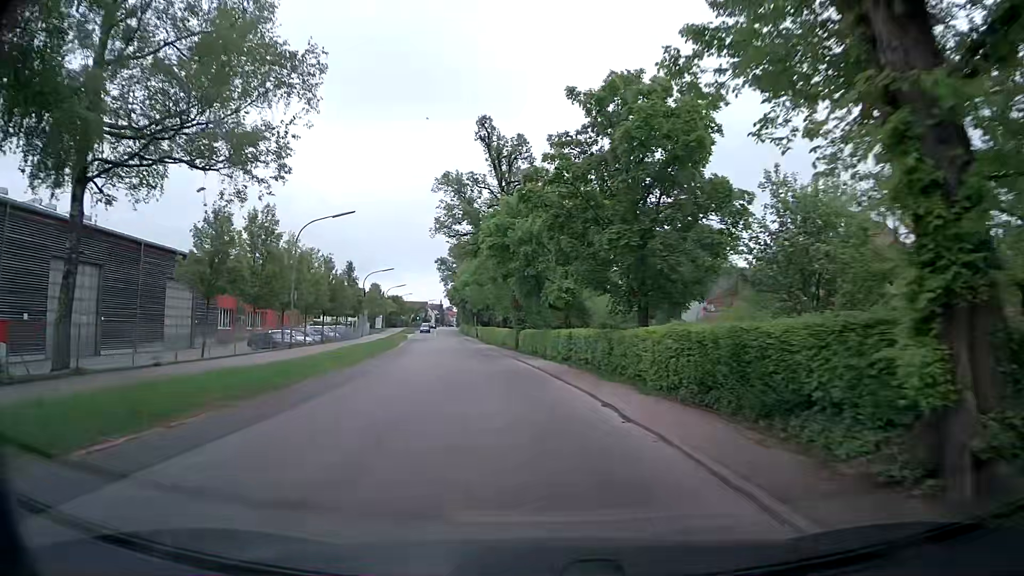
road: secondary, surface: asphalt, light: Day
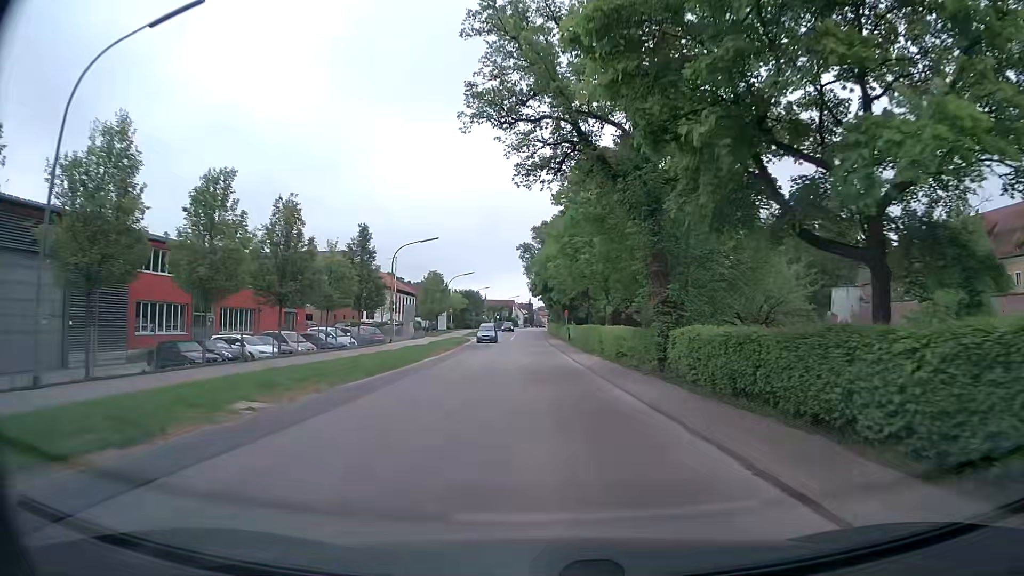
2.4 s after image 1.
(-2.3, +25.6) m; -8°
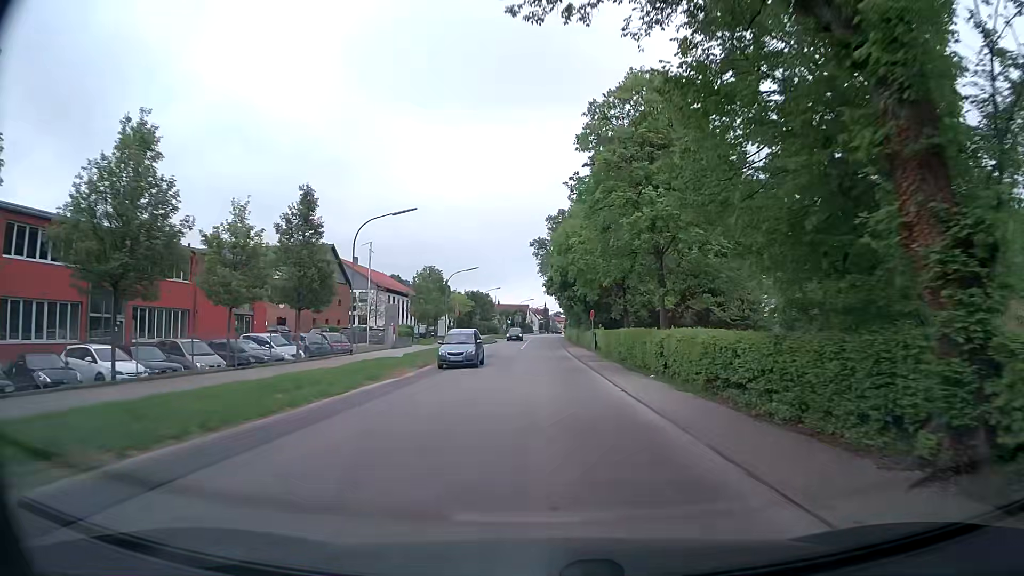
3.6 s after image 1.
(-0.2, +13.6) m; -2°
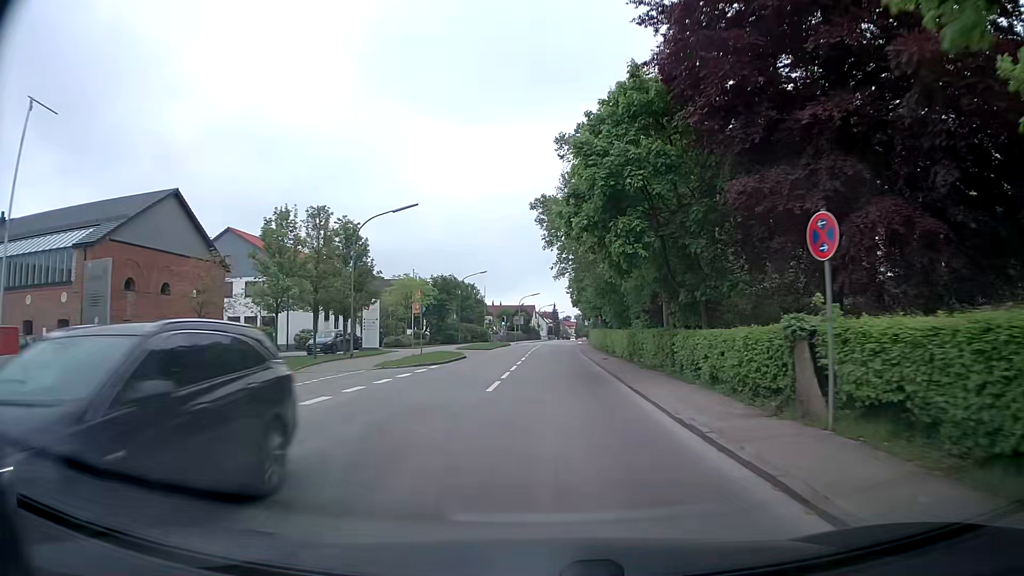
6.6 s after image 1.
(+0.1, +36.0) m; 0°
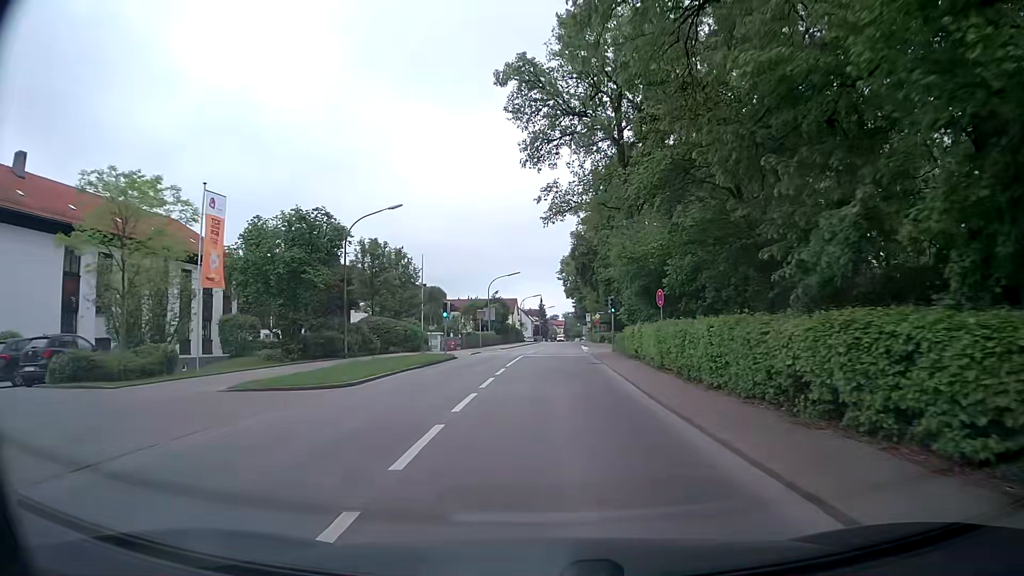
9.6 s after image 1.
(-0.1, +36.2) m; 0°
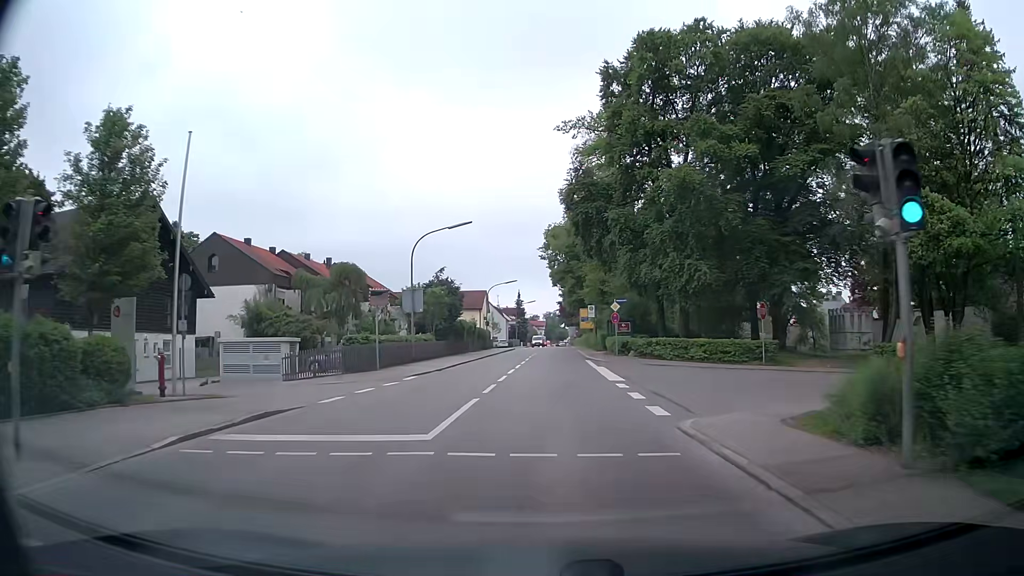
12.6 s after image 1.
(+0.9, +32.3) m; +2°
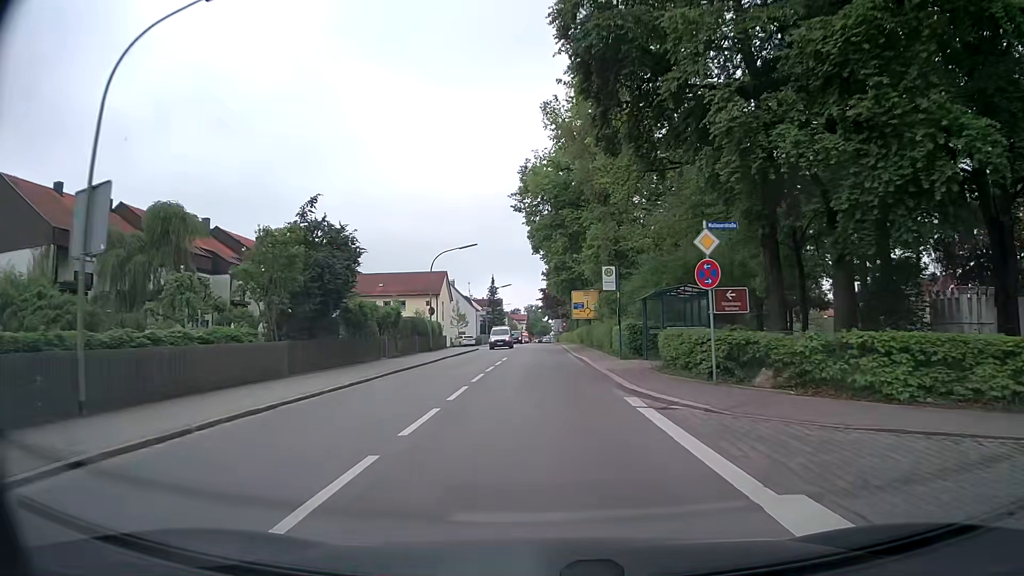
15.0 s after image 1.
(+0.8, +25.9) m; +2°
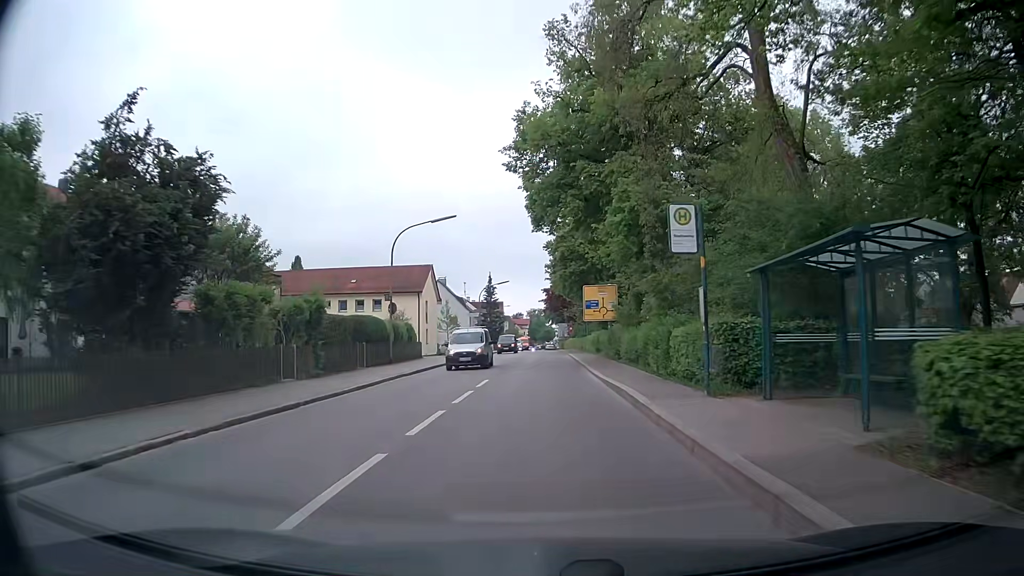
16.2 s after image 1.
(-0.1, +13.3) m; 0°
(0, +10) (0, +20) (0, +30) (0, +40) (0, +50) (0, +60) (0, +70) (0, +80) (0, +90) (0, +100) m
